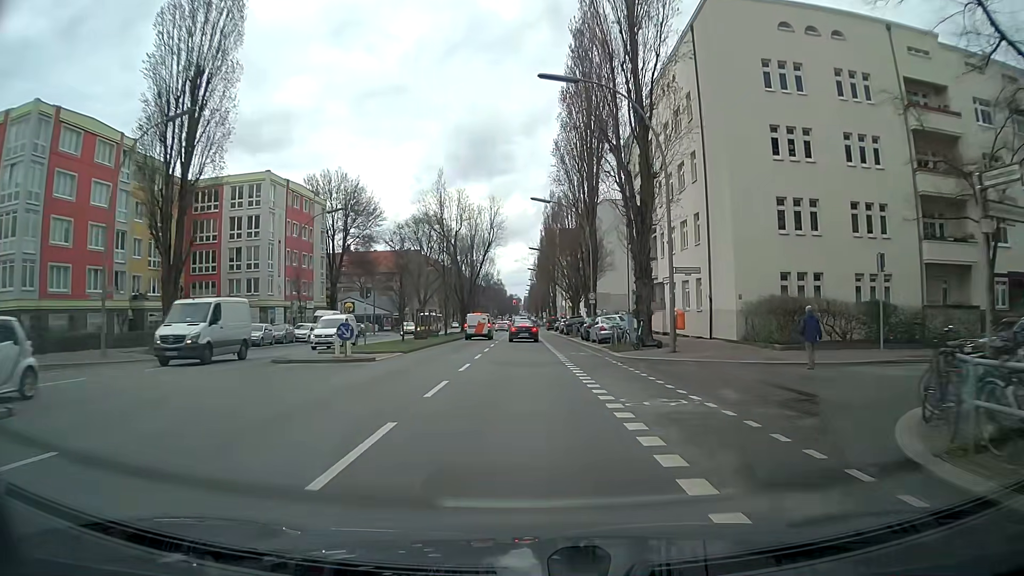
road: secondary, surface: asphalt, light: Day
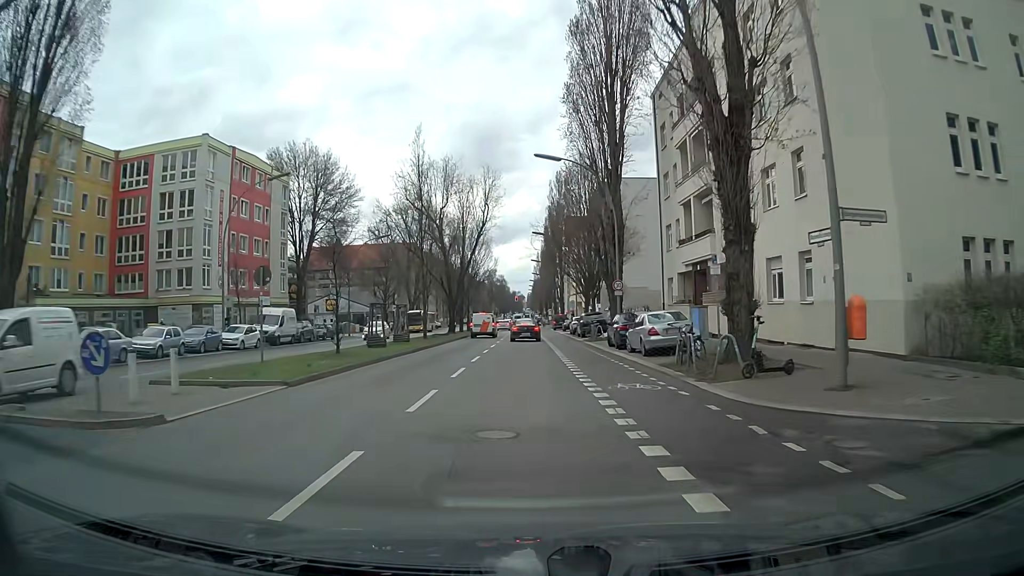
(0.0, +13.4) m; 0°
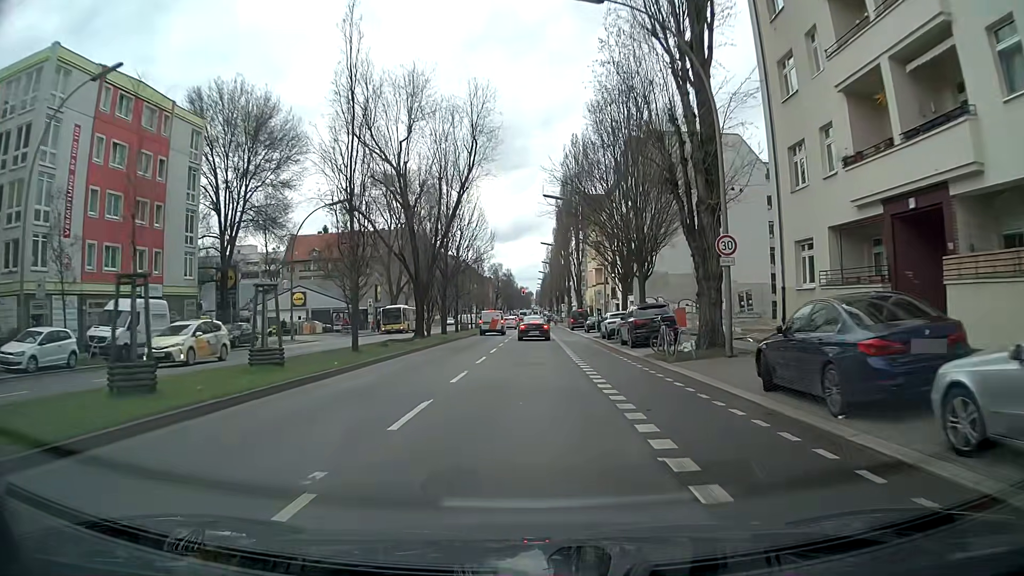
(-0.2, +19.9) m; -1°
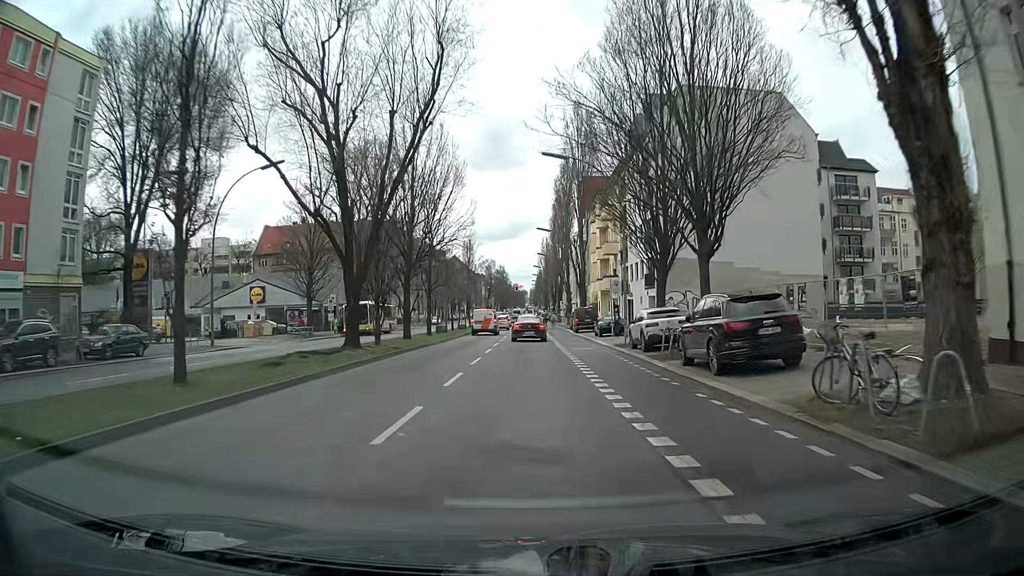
(-0.1, +13.0) m; 0°
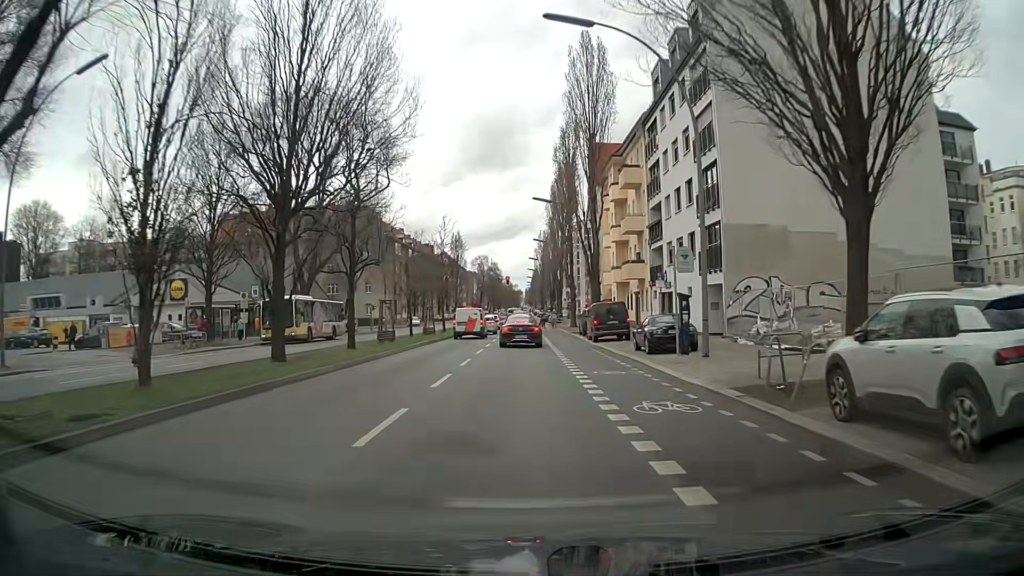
(+0.1, +18.1) m; 0°
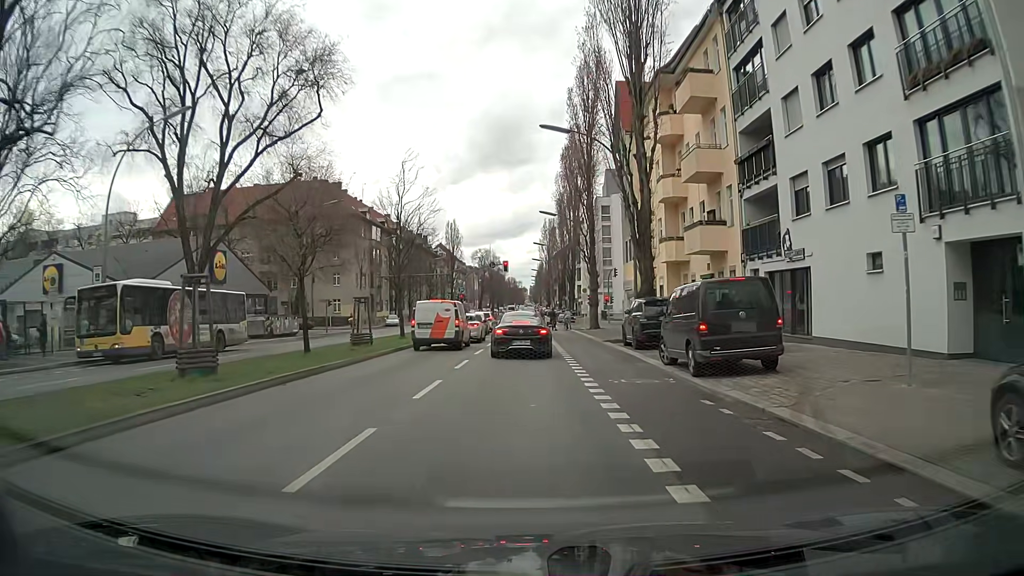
(0.0, +19.7) m; 0°
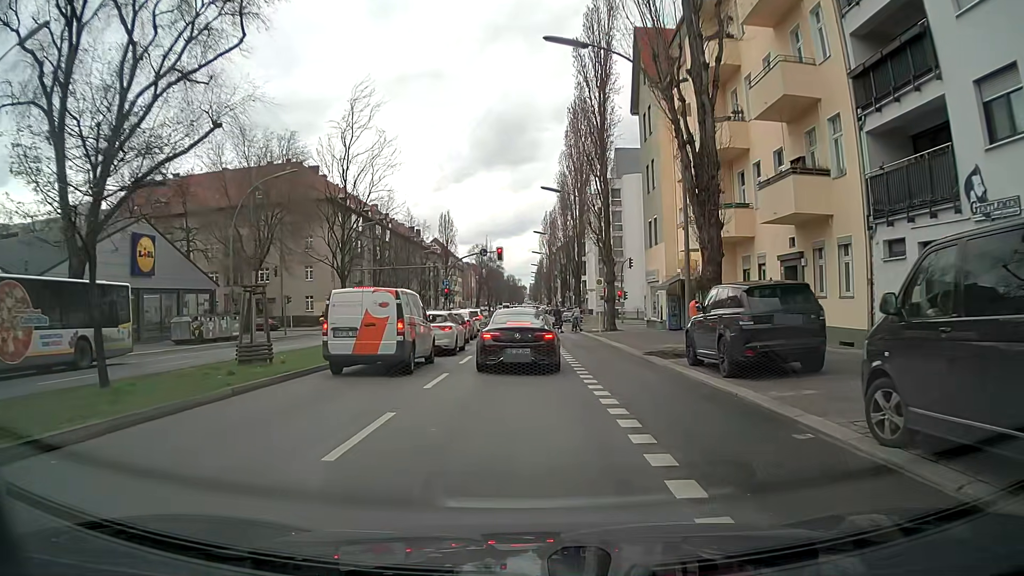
(0.0, +10.7) m; -1°
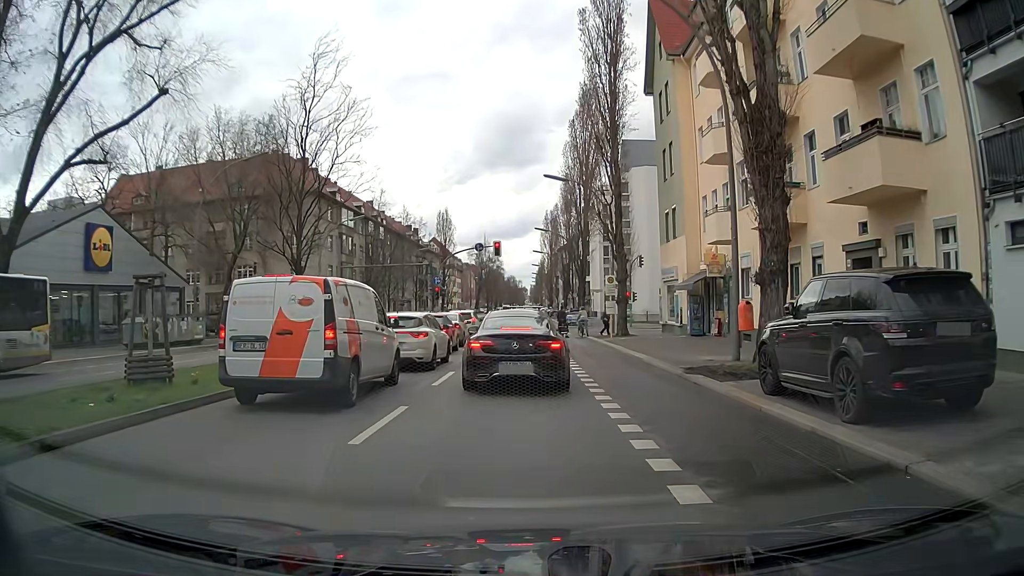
(+0.1, +4.9) m; -1°
